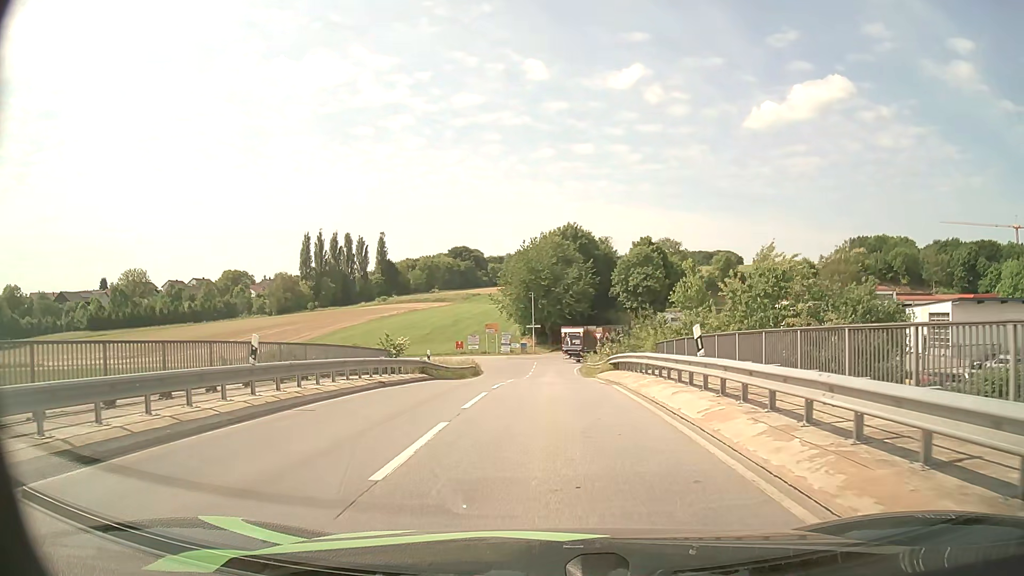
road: unclassified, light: Day
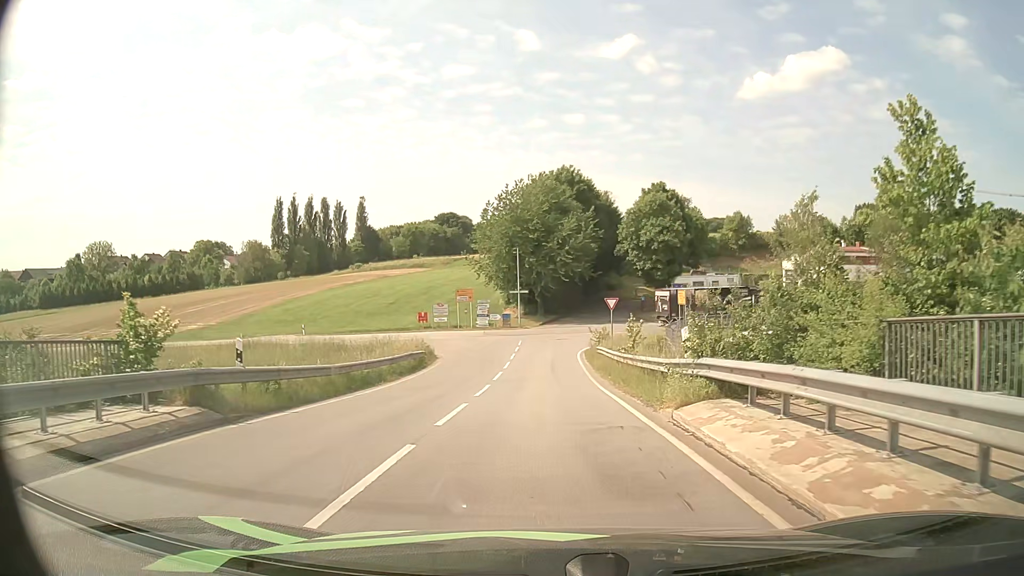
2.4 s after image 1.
(+0.2, +19.7) m; +1°
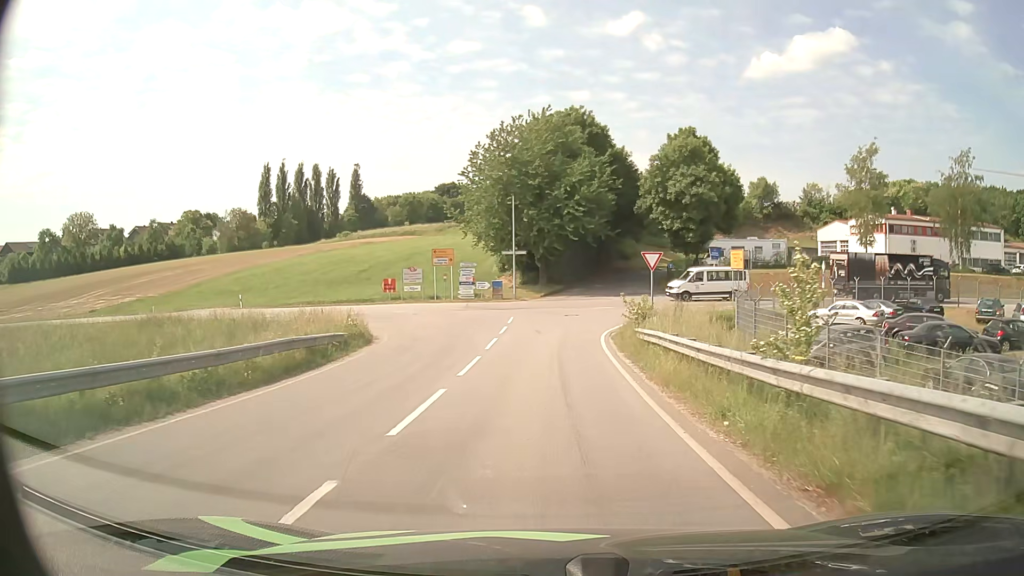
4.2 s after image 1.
(0.0, +14.9) m; 0°
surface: asphalt
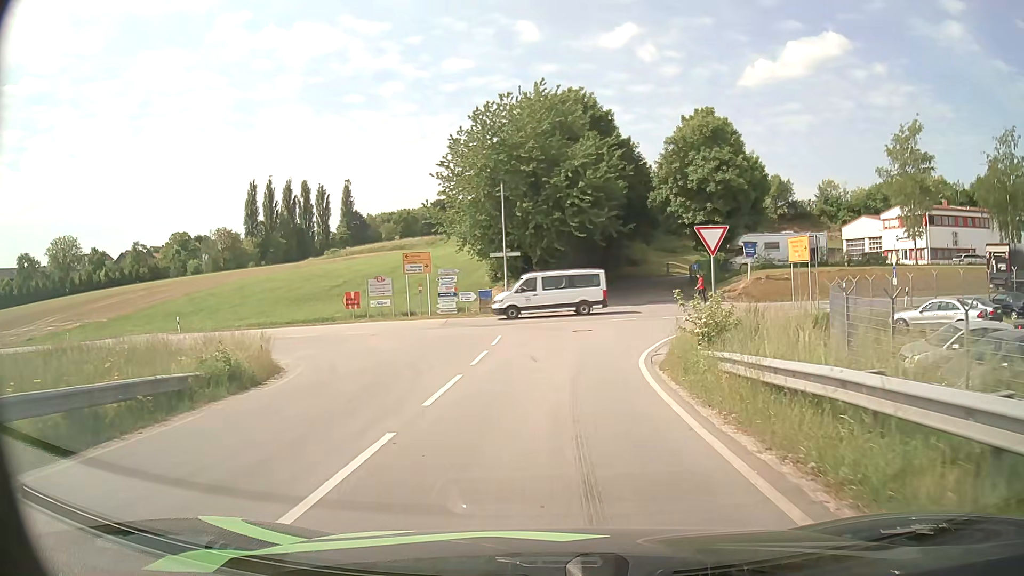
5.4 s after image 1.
(0.0, +9.8) m; 0°
